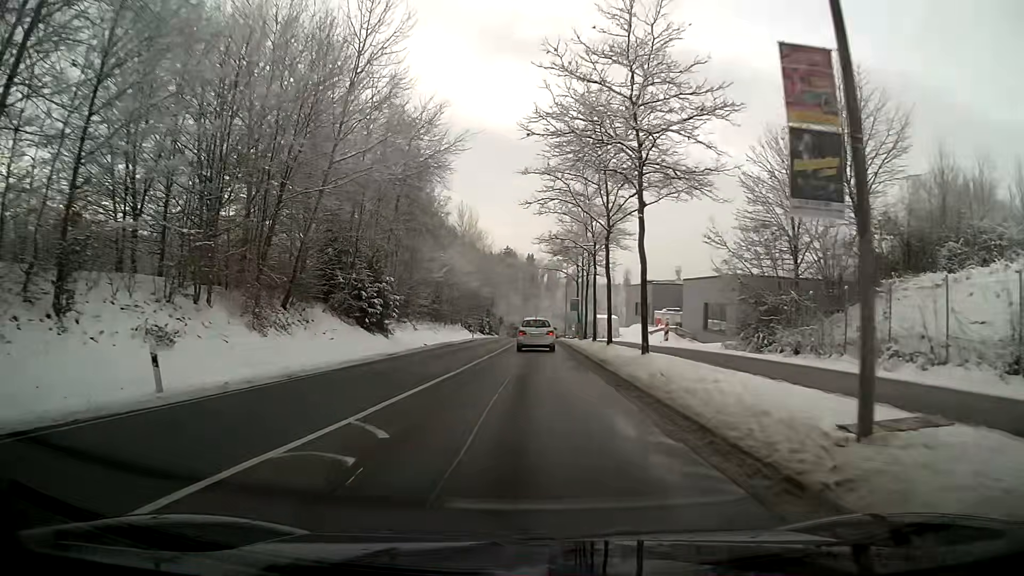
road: secondary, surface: asphalt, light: Day
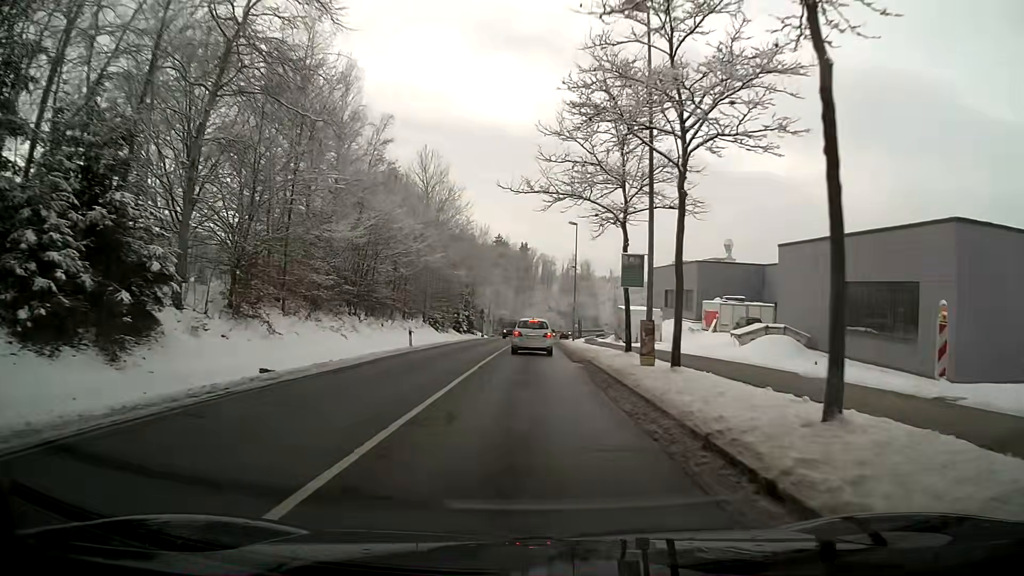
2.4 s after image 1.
(+0.1, +28.7) m; +1°
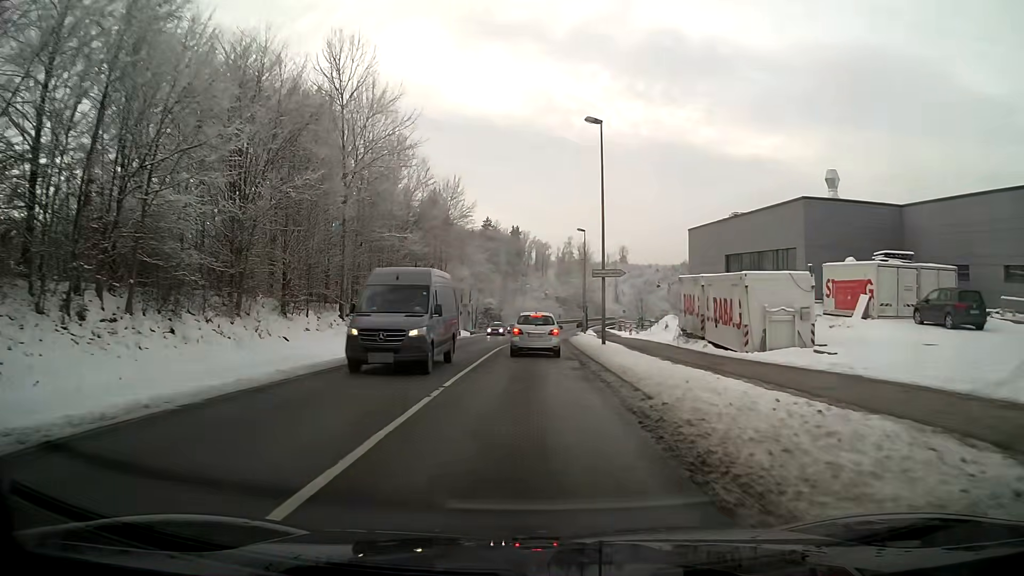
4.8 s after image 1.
(+0.1, +27.9) m; 0°
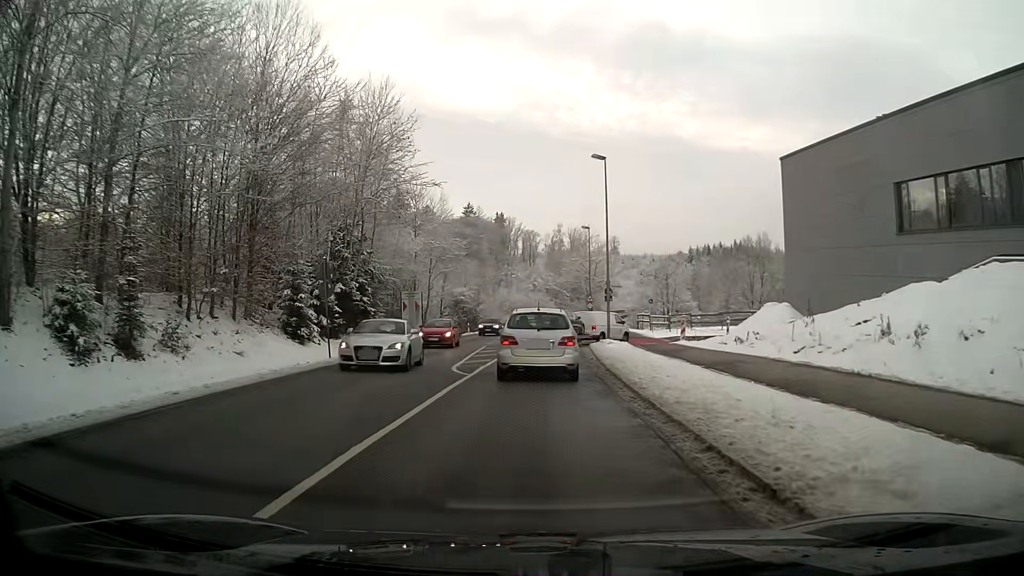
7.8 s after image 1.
(+0.2, +27.4) m; +1°
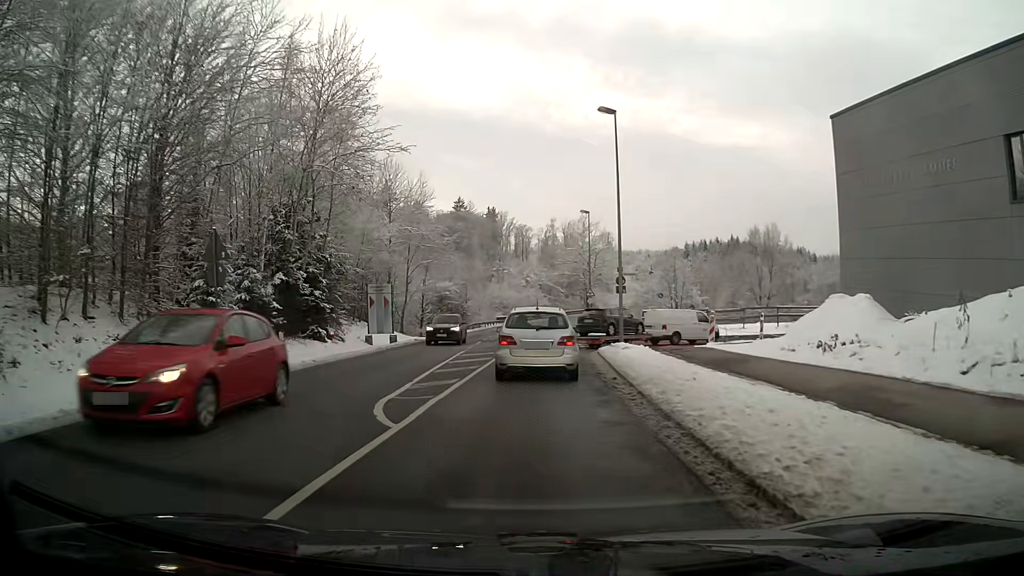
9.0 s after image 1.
(0.0, +8.0) m; 0°
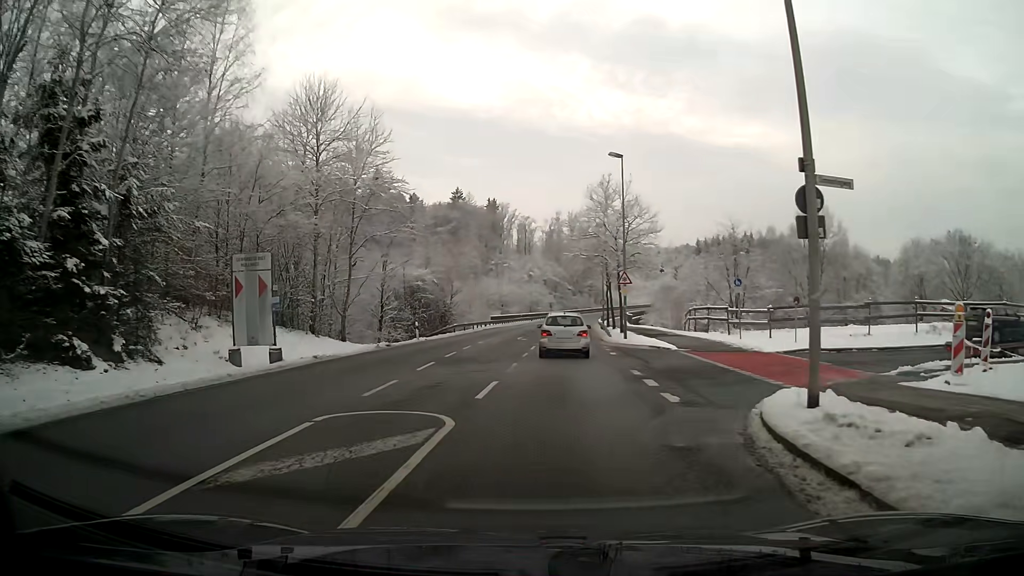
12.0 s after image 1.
(-0.1, +19.8) m; 0°
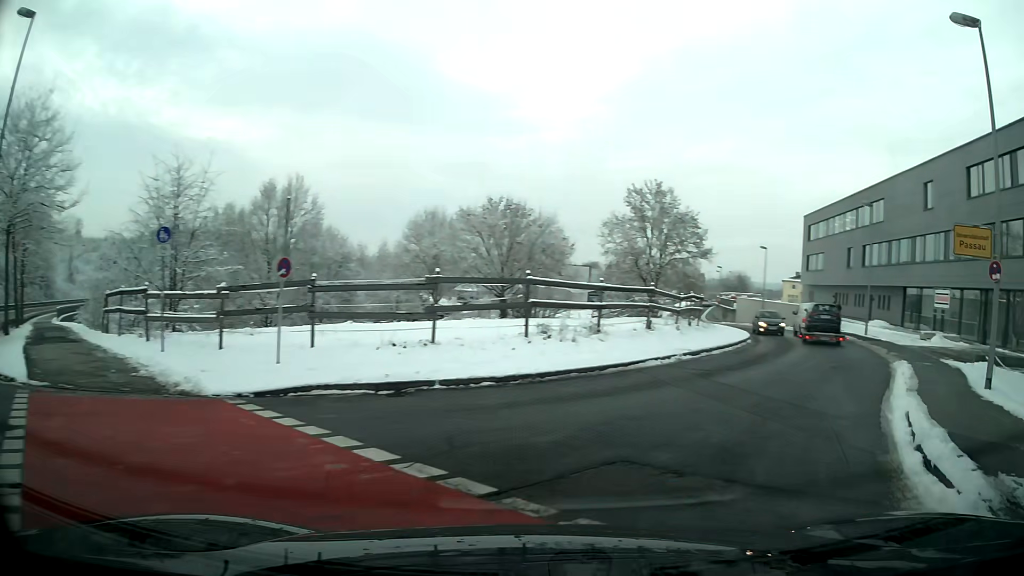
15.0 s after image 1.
(+6.1, +16.0) m; +55°
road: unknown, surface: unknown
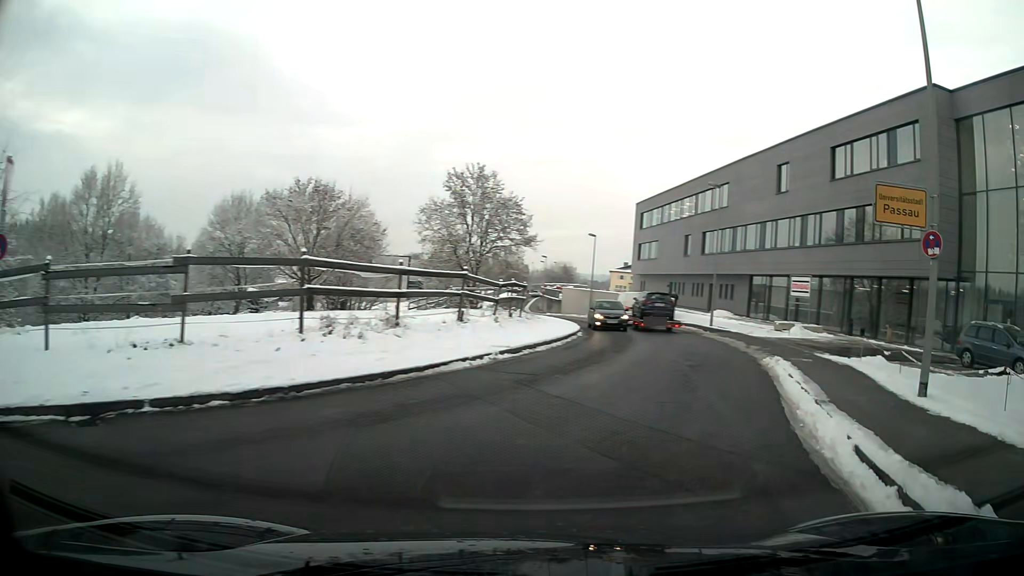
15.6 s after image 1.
(+0.4, +3.8) m; +12°
(+1, +10) (+3, +20) (+3, +30) (+2, +40) (-1, +49) (-3, +59) (-6, +69) (-8, +78) (-10, +88) (-12, +98) m
